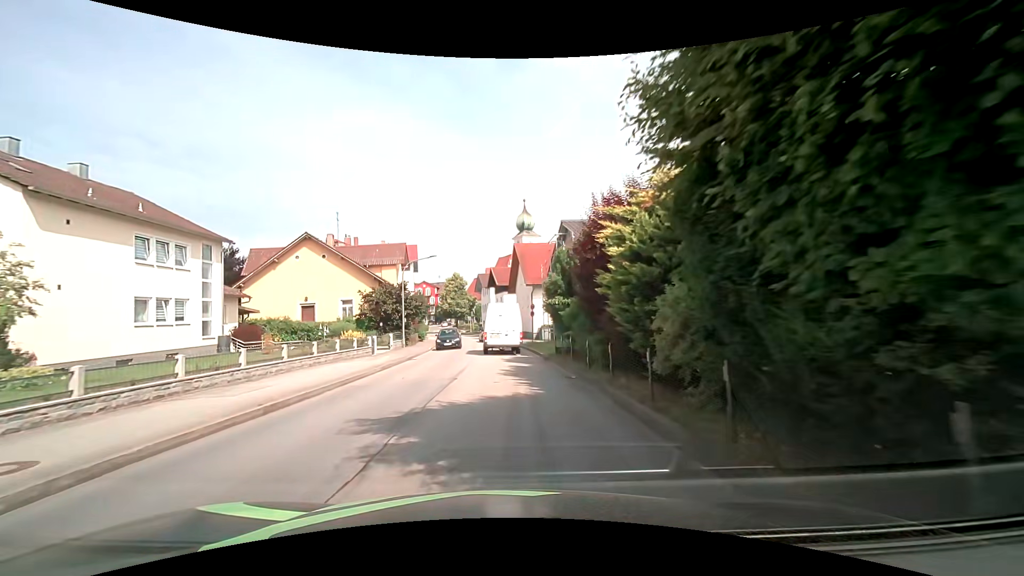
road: unclassified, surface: asphalt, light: Day
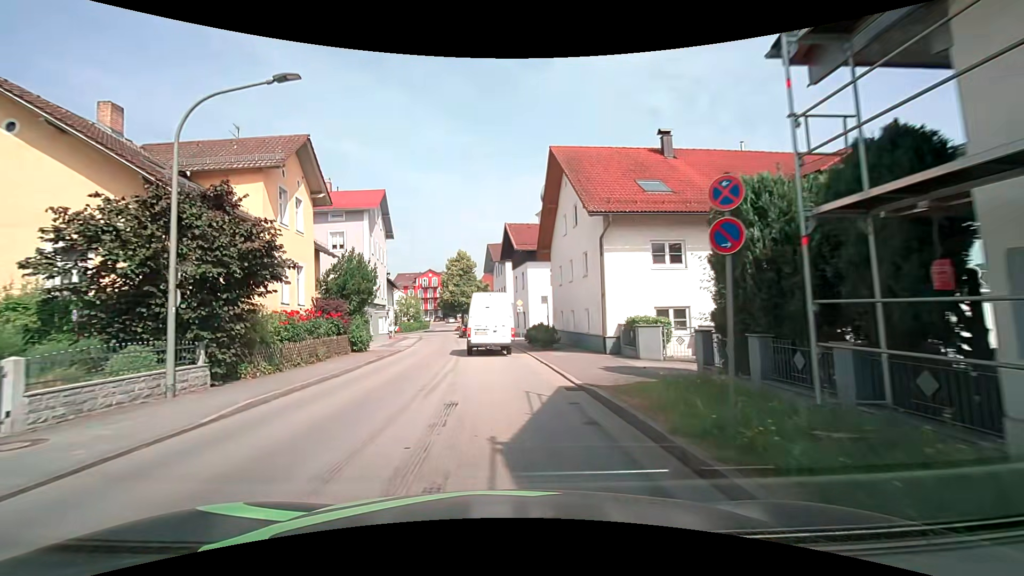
(-0.4, +29.2) m; -3°
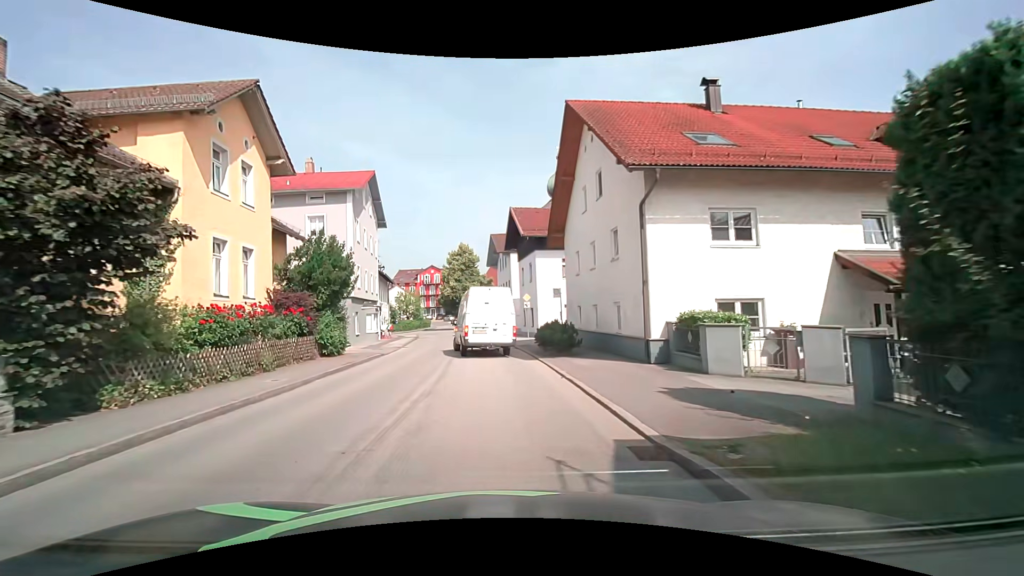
(0.0, +5.1) m; 0°
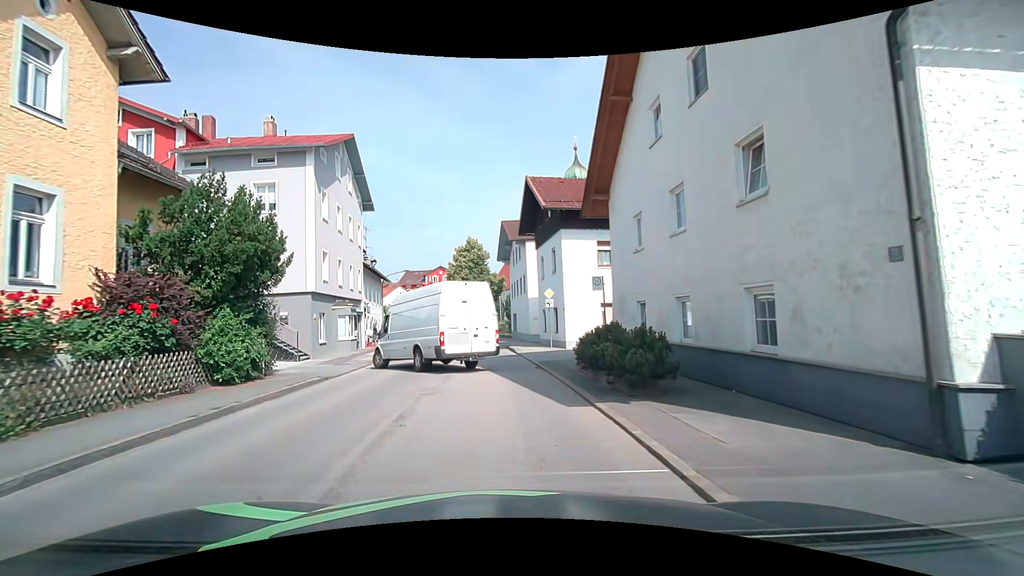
(0.0, +8.8) m; -1°
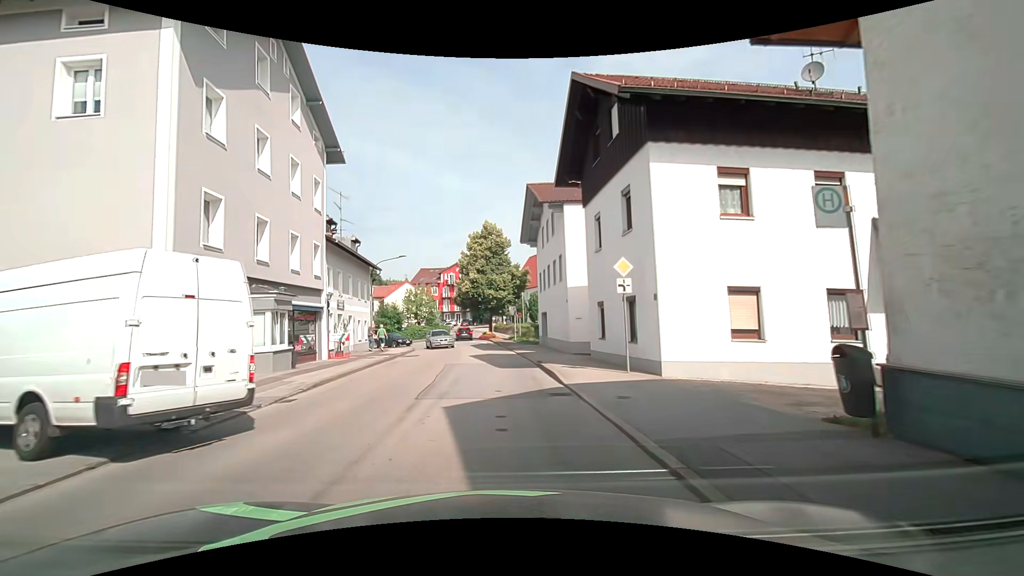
(-0.4, +12.2) m; -4°
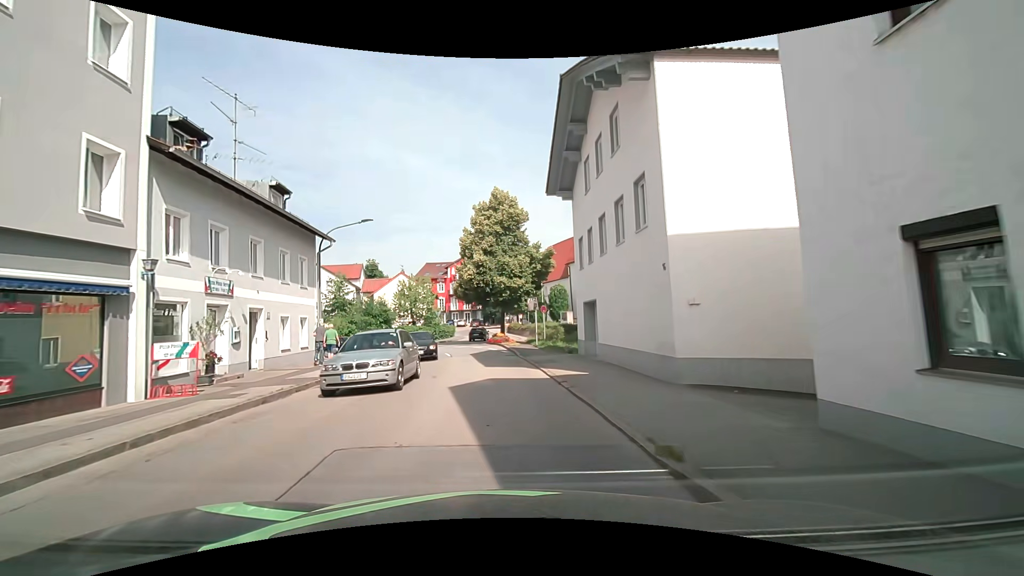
(0.0, +14.0) m; -1°
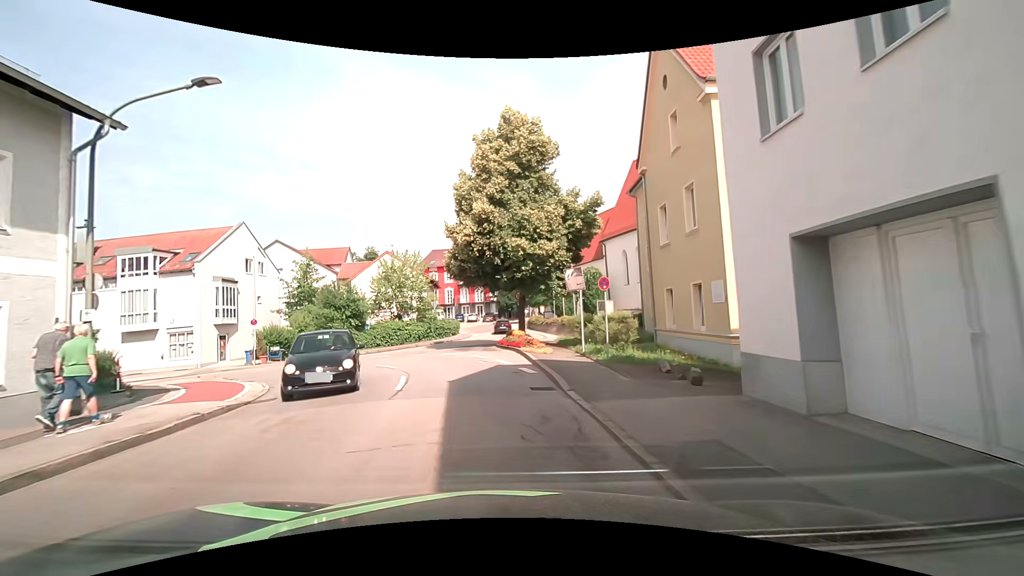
(-0.2, +15.3) m; -2°
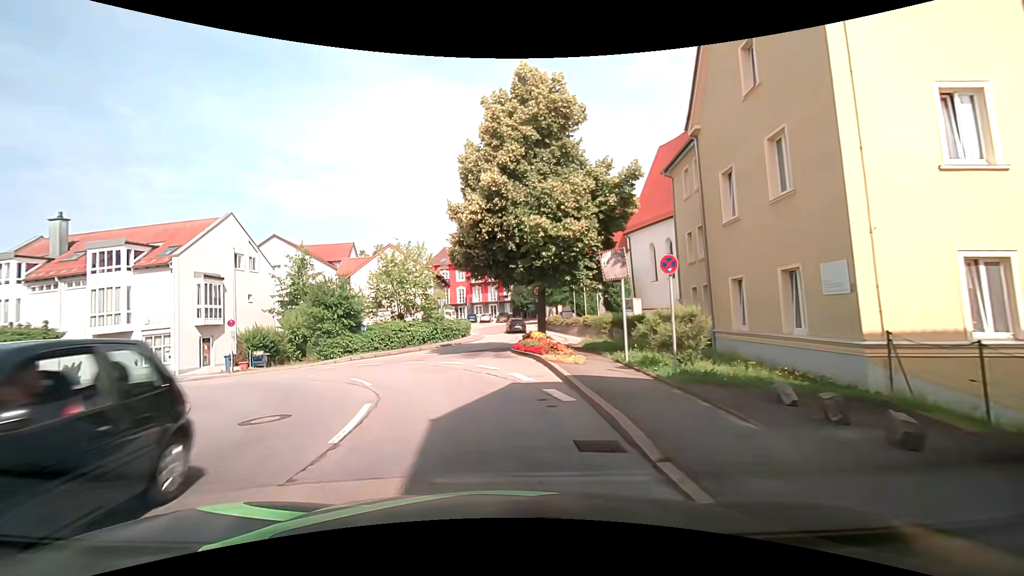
(-0.1, +4.8) m; -1°
(-1, +10) (-5, +19) (-13, +25) (-22, +27) (-32, +28) (-42, +29) (-52, +30) (-62, +31) (-72, +32) (-82, +33) m
